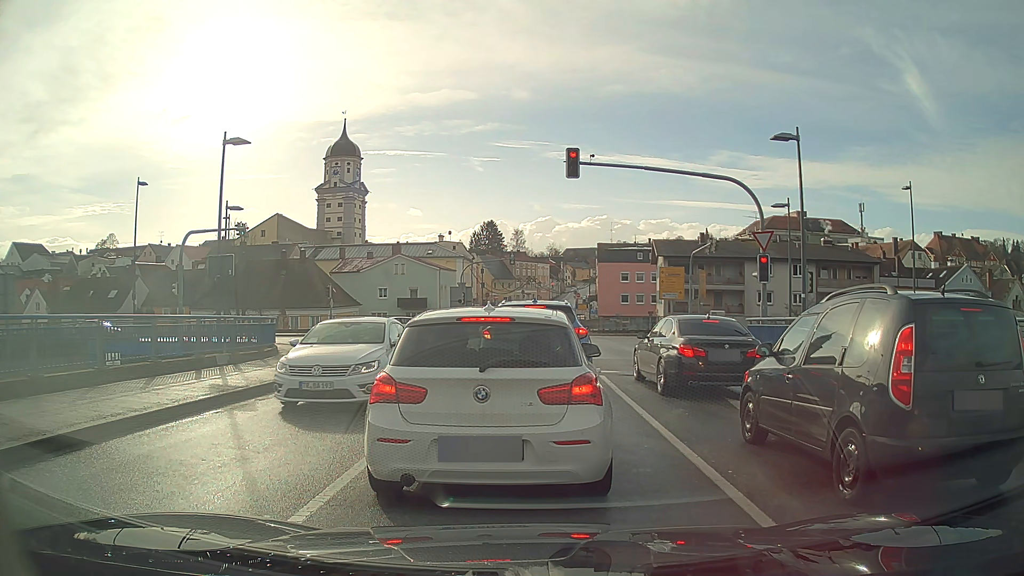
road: secondary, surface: asphalt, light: Day
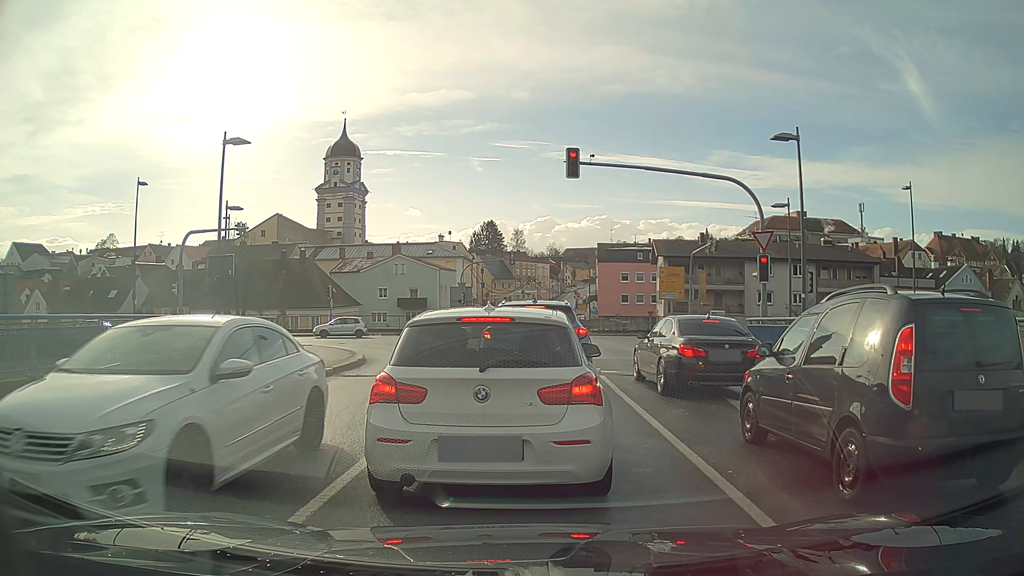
(0.0, 0.0) m; 0°
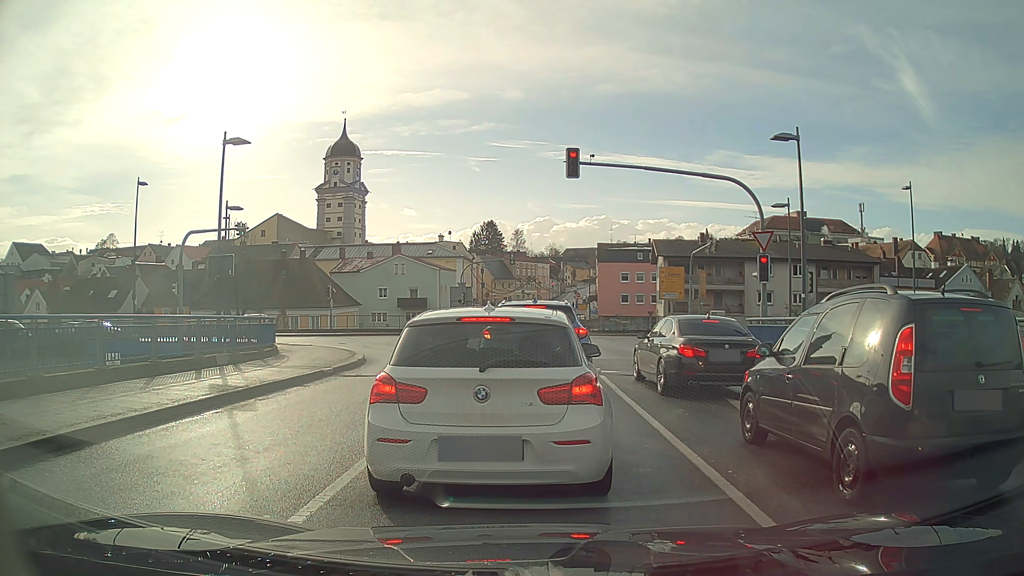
(0.0, 0.0) m; 0°
